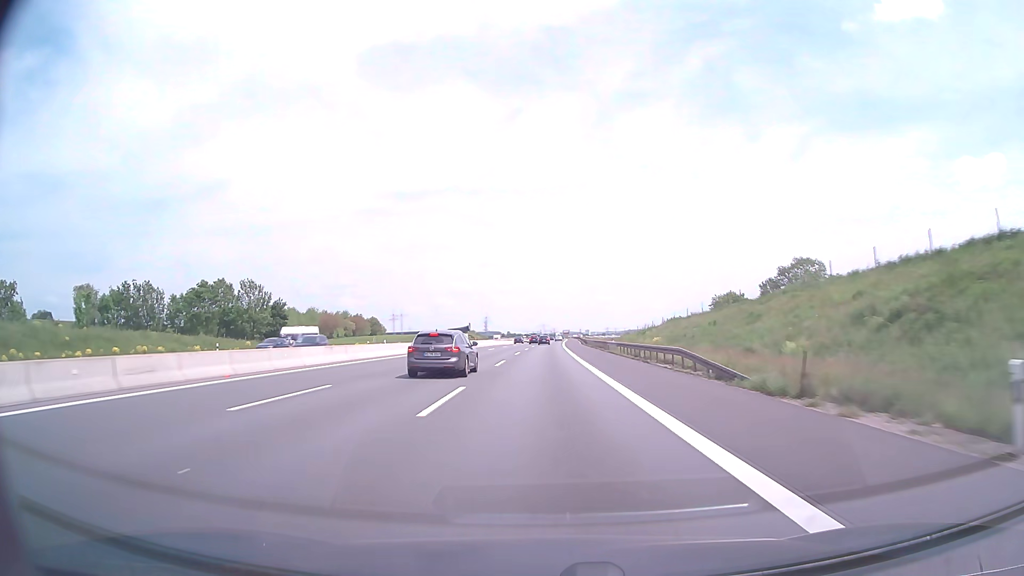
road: motorway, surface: asphalt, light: Day
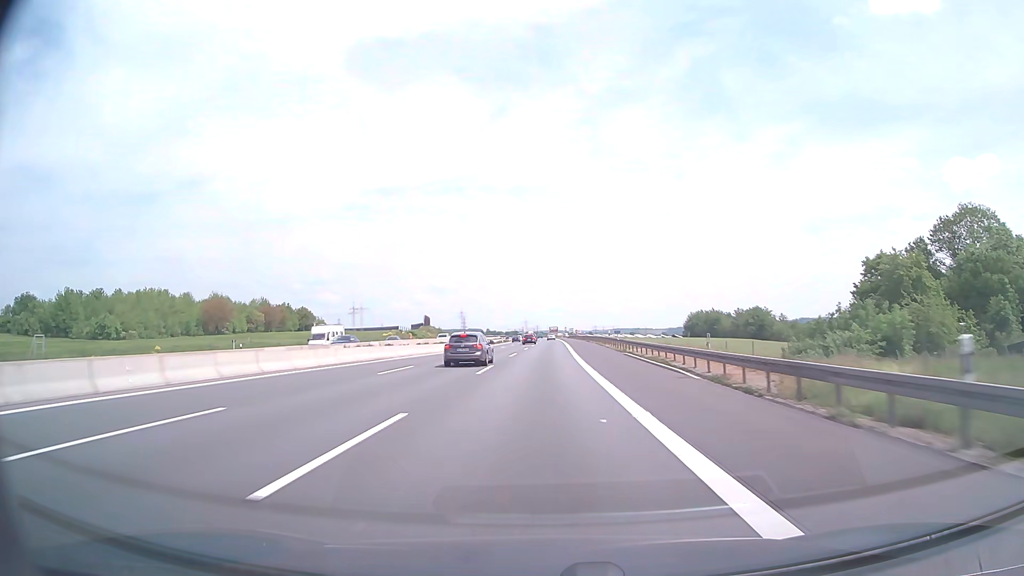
(+1.2, +95.4) m; +1°
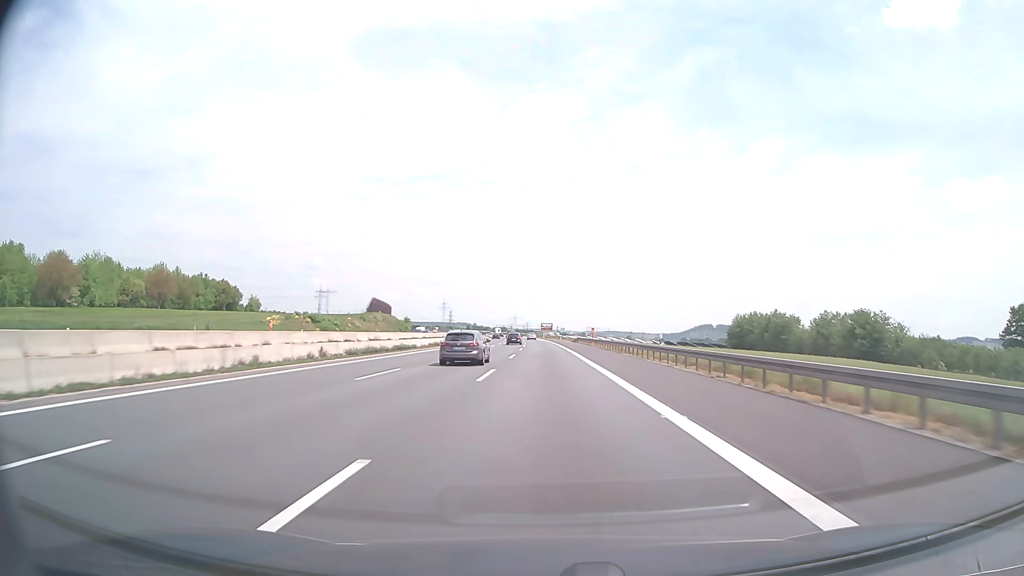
(+0.4, +76.2) m; +1°
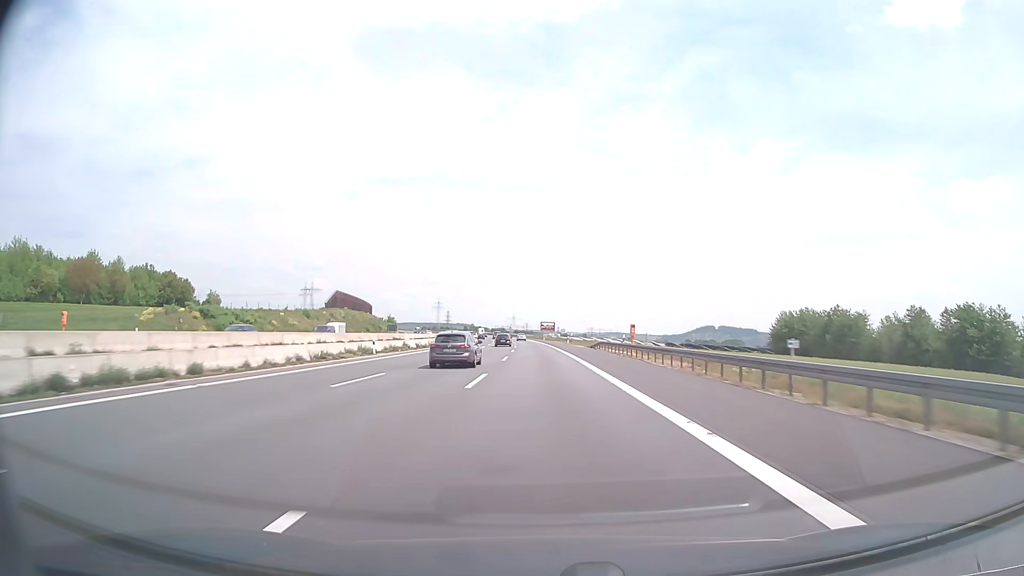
(0.0, +38.1) m; 0°
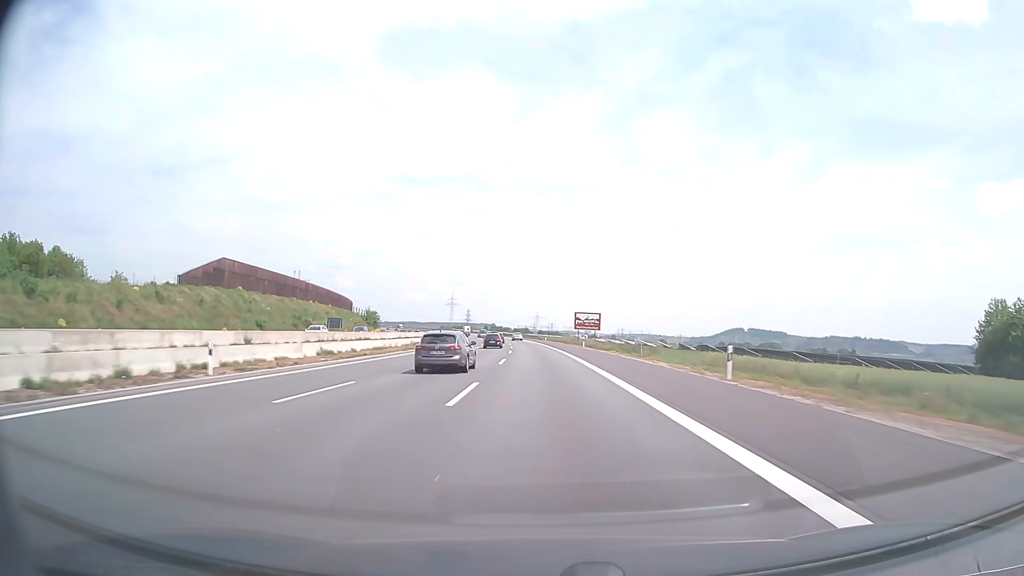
(-1.3, +76.1) m; -2°
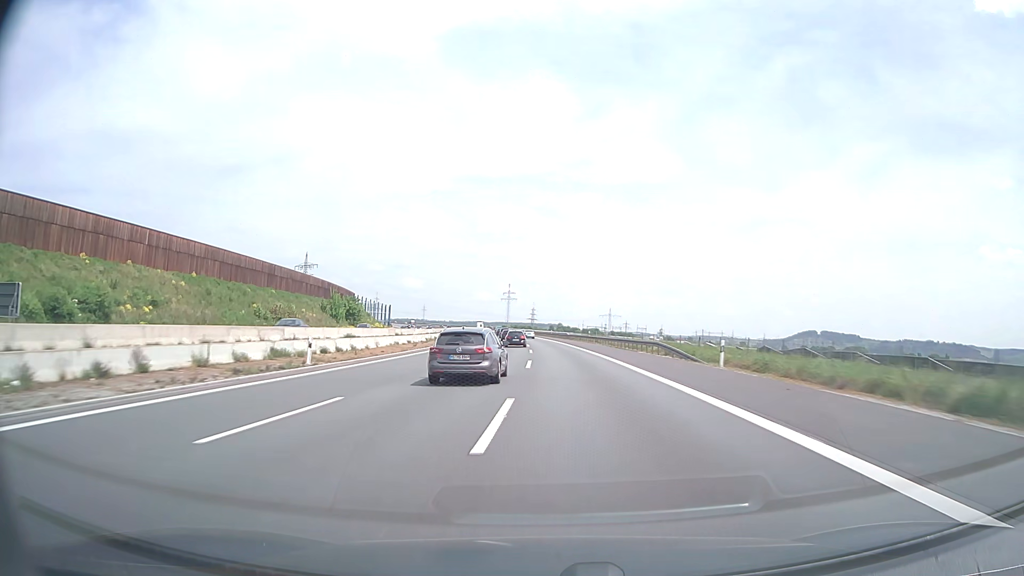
(-3.8, +95.0) m; -6°
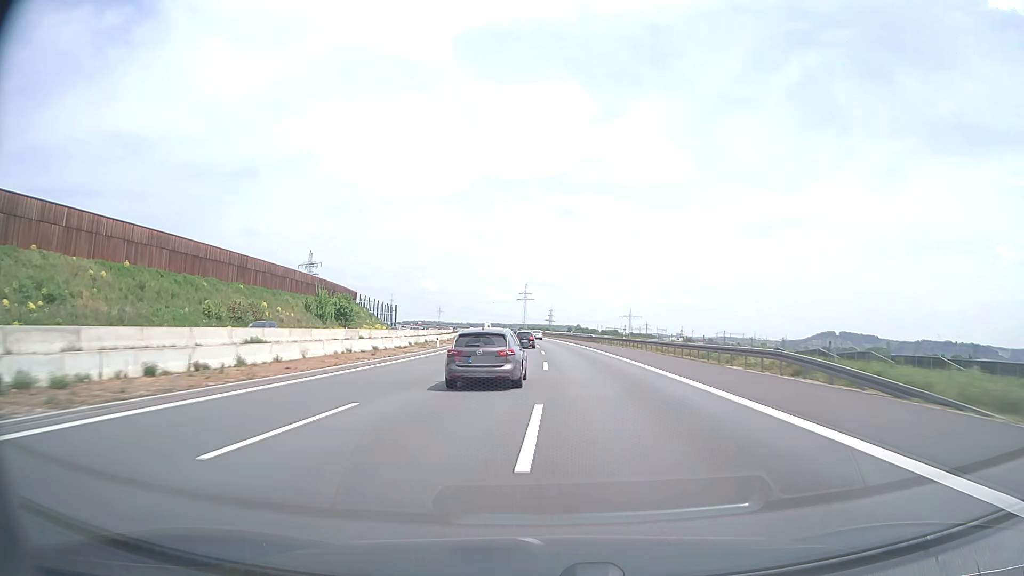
(-0.2, +18.8) m; -1°
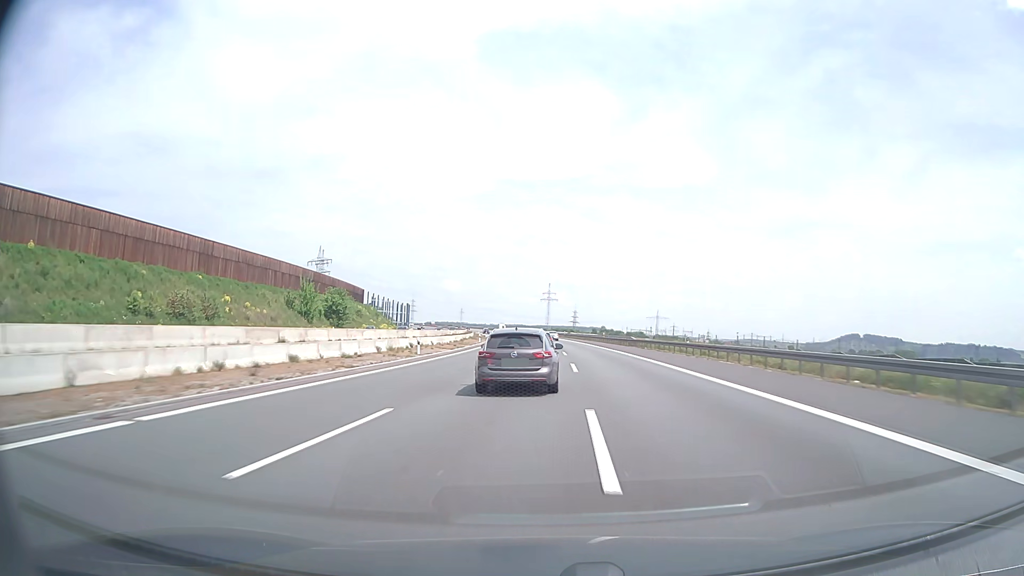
(-0.4, +18.8) m; -2°
(0, +10) (0, +20) (0, +30) (0, +40) (0, +50) (-1, +60) (-1, +70) (-1, +80) (-1, +90) (-2, +100) m
